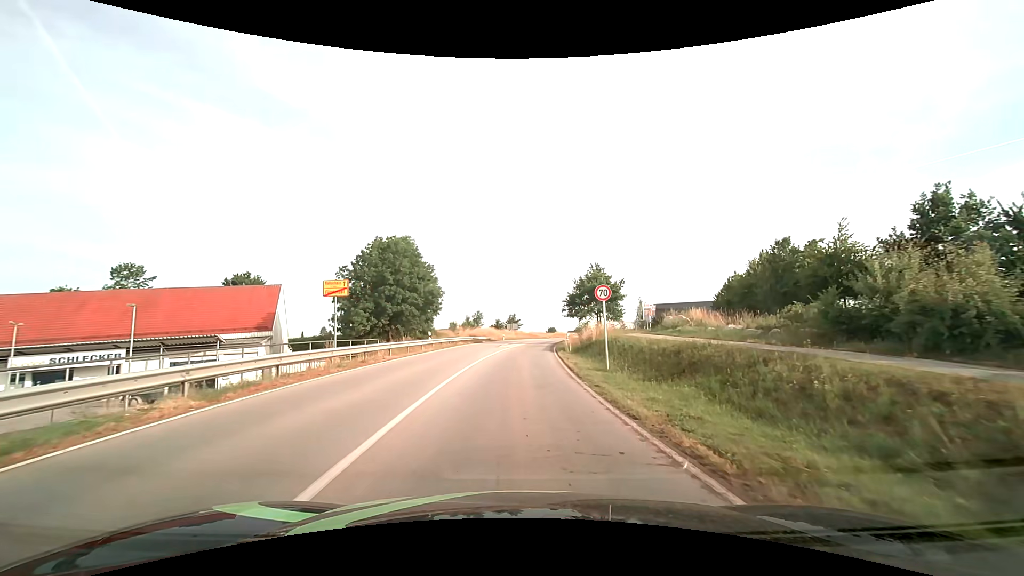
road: secondary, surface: asphalt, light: Day
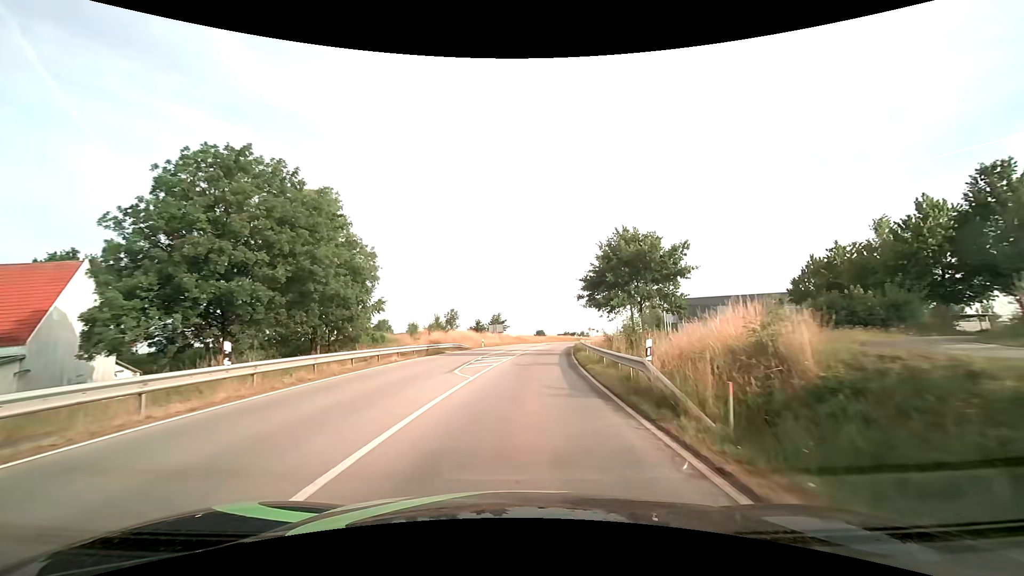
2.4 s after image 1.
(0.0, +25.0) m; +1°
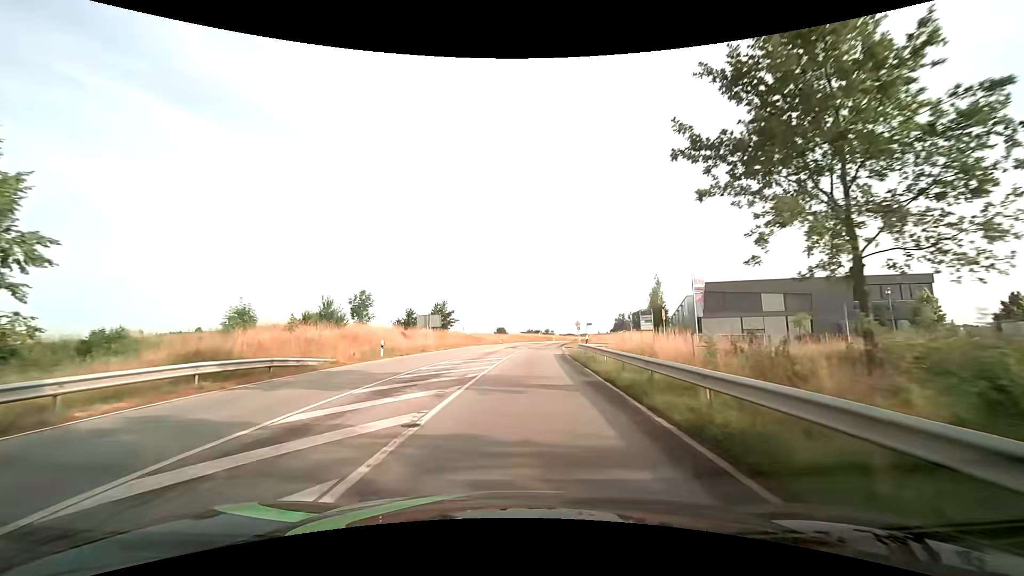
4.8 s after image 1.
(+1.3, +32.0) m; +4°
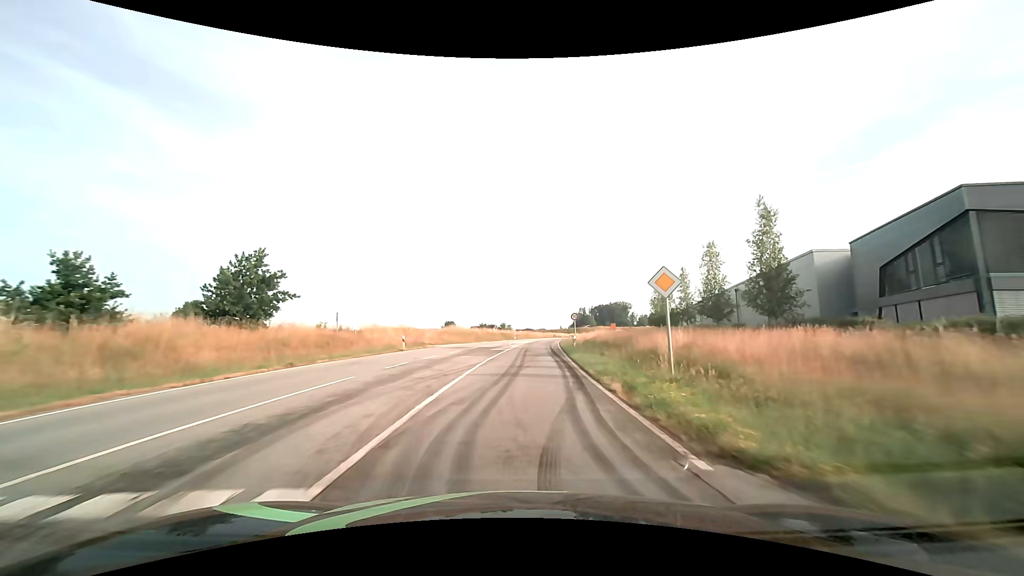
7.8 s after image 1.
(+2.3, +45.7) m; +5°
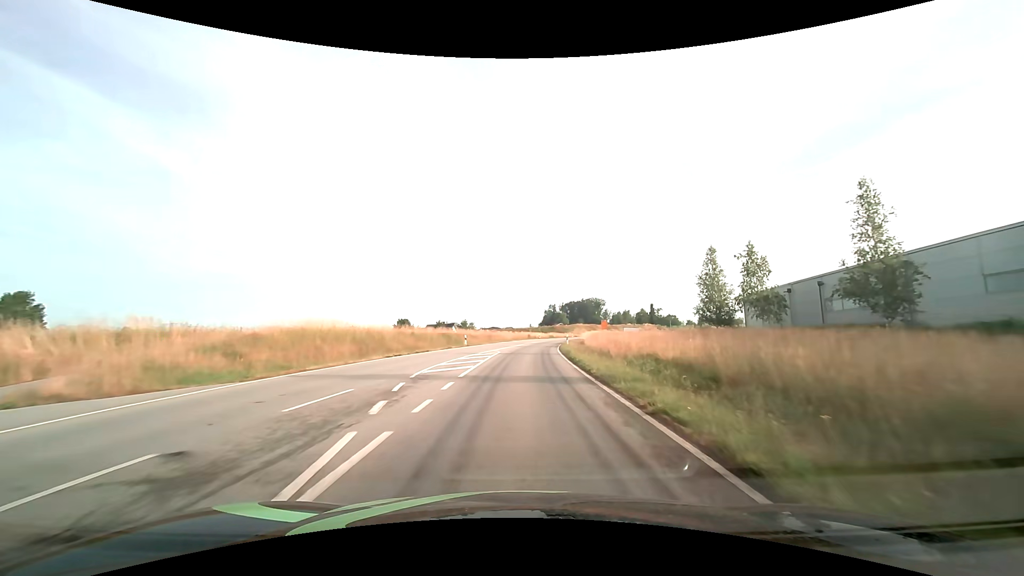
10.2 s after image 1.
(+1.2, +38.6) m; +4°
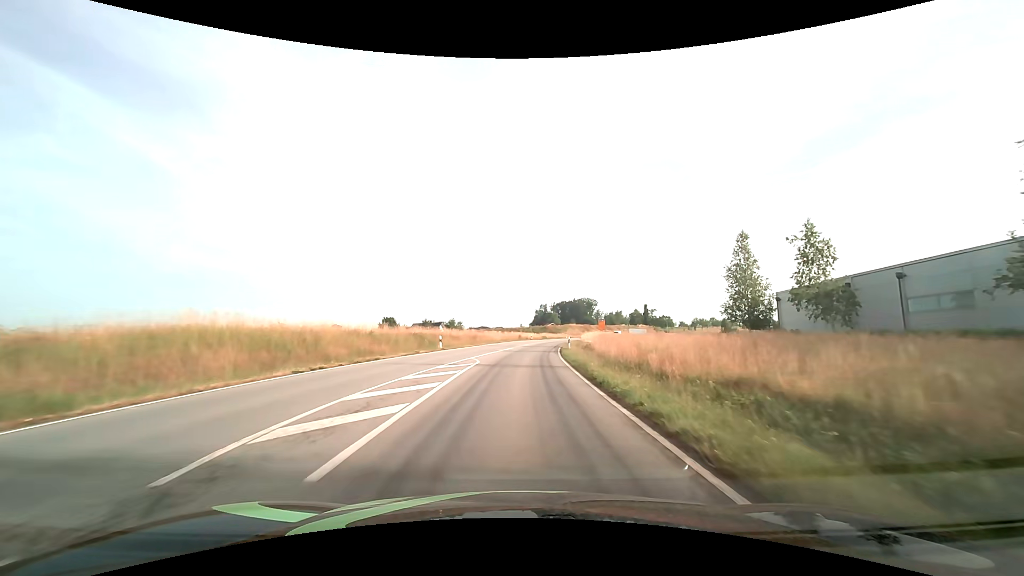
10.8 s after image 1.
(+0.1, +9.6) m; +1°
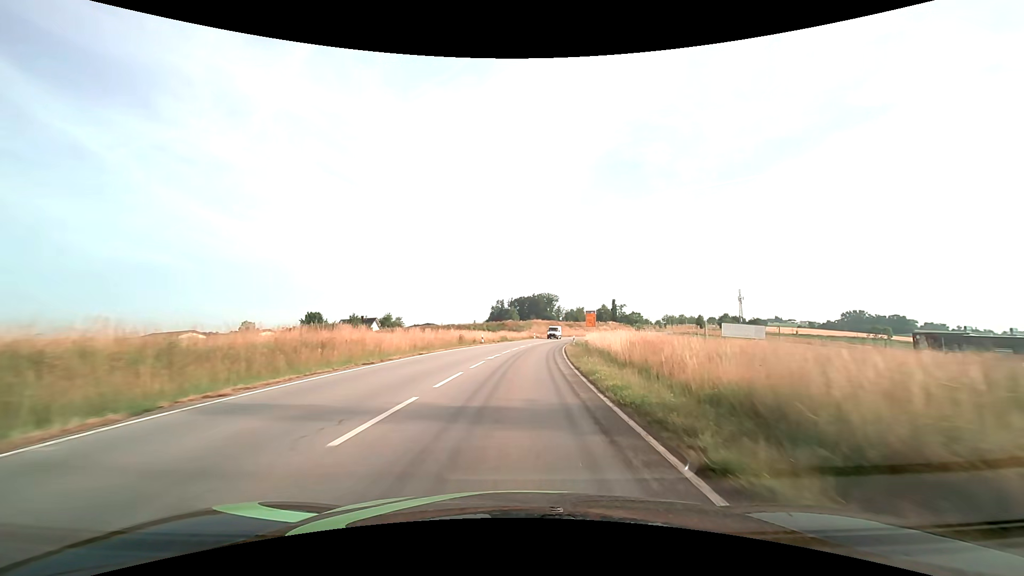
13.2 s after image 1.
(+1.5, +38.2) m; +5°
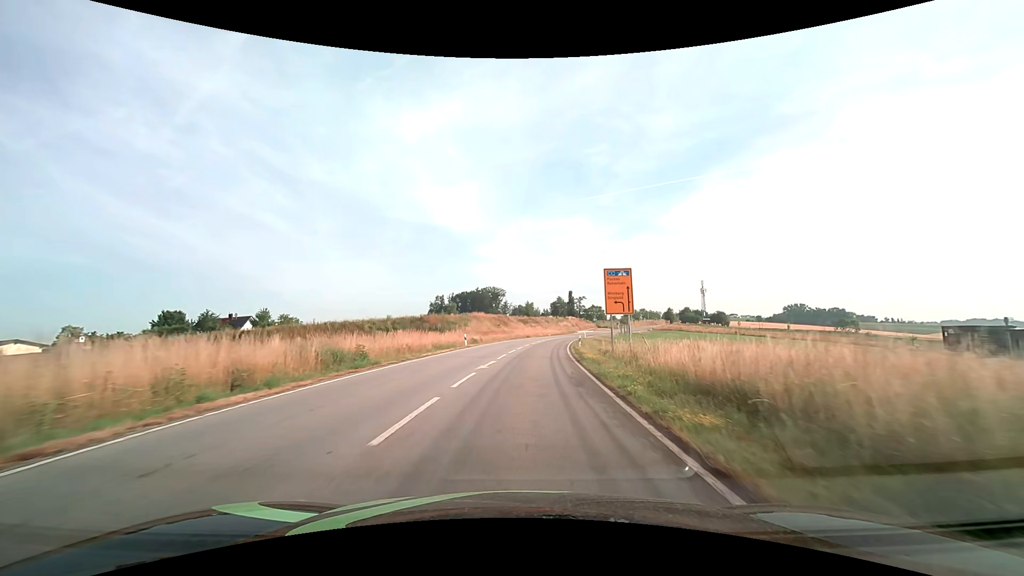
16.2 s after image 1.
(+2.7, +47.7) m; +6°
(0, +10) (+1, +20) (+1, +30) (+2, +40) (+3, +50) (+5, +60) (+6, +70) (+8, +79) (+10, +89) (+12, +99) m
